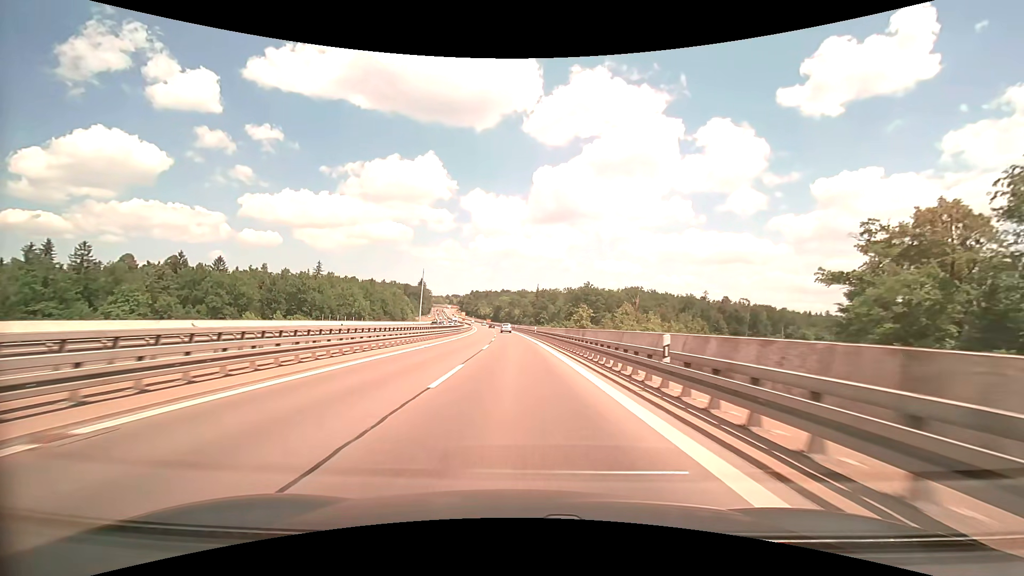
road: trunk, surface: asphalt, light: Day
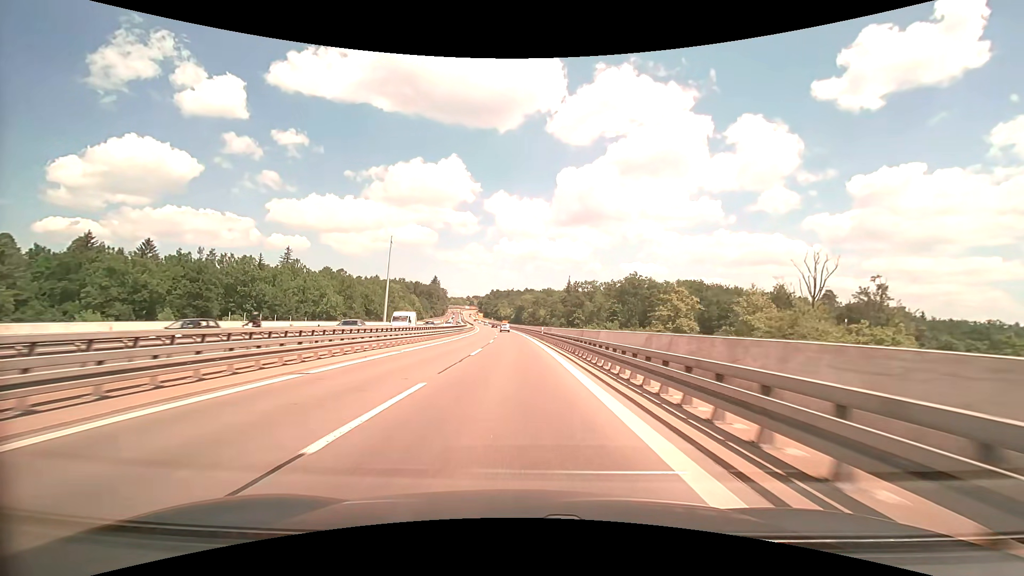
(-1.3, +59.8) m; -3°
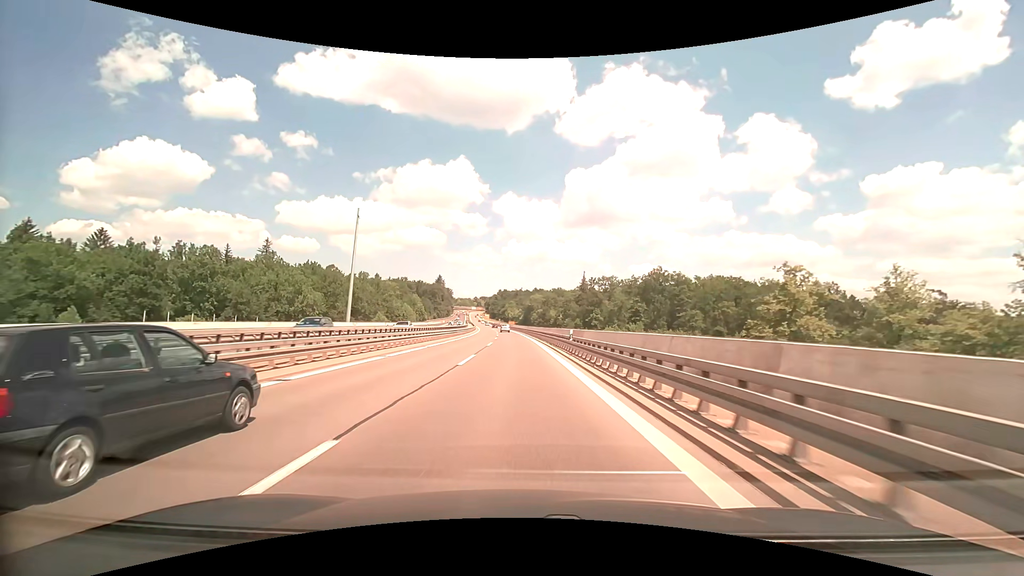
(-0.2, +23.6) m; -1°
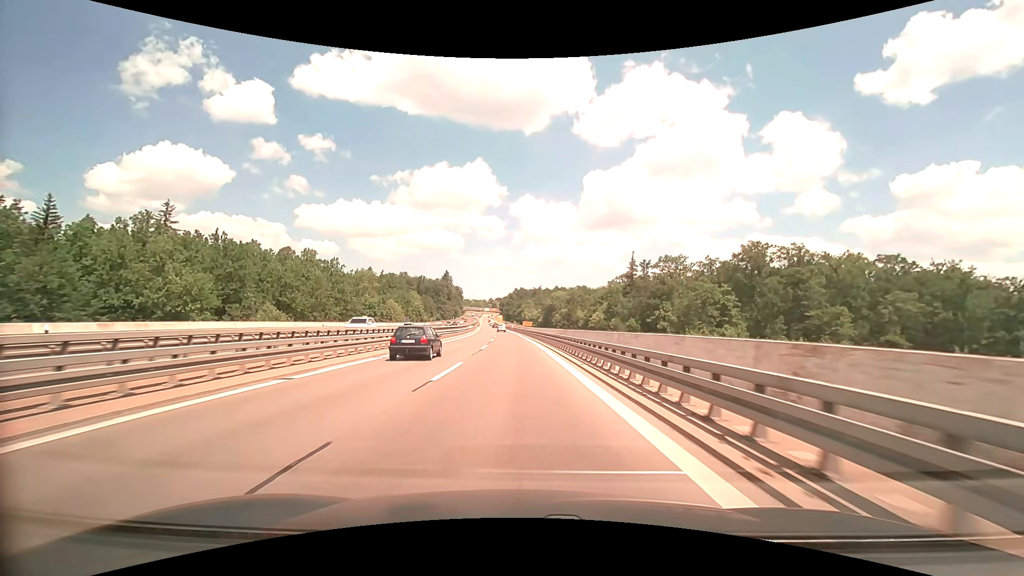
(-1.1, +59.4) m; -2°
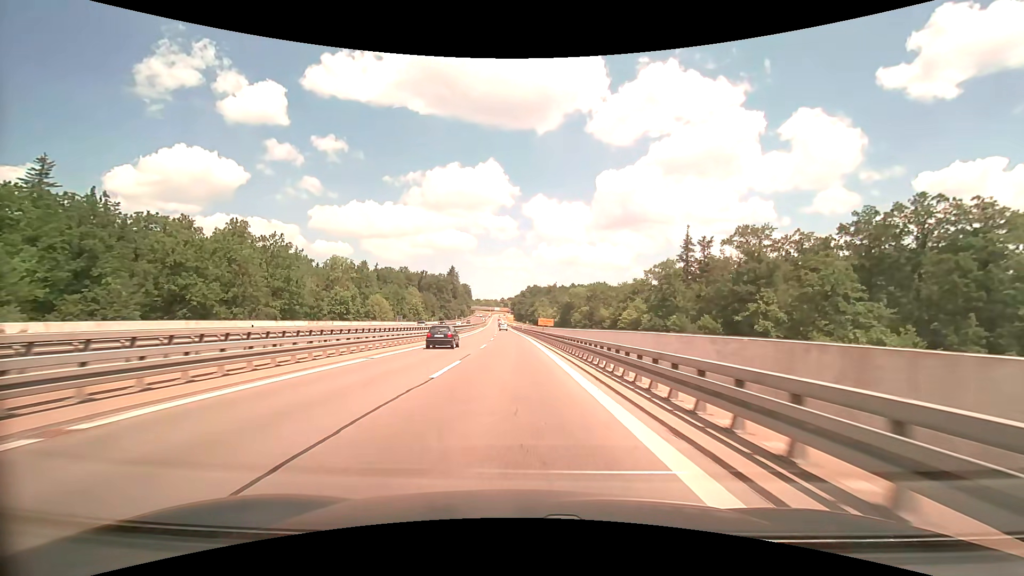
(-0.5, +35.8) m; -2°
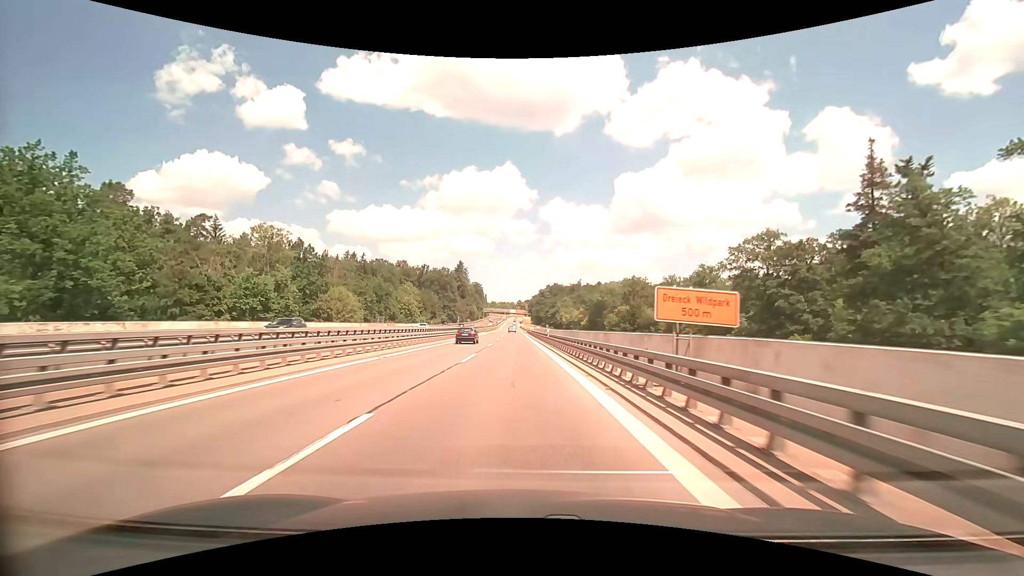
(-0.9, +47.8) m; -2°
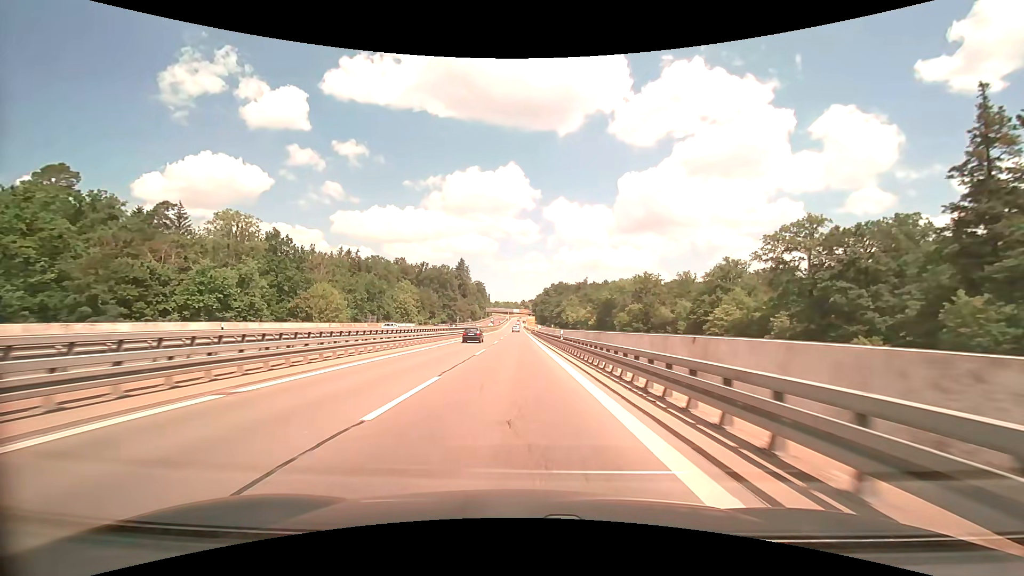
(0.0, +12.0) m; 0°
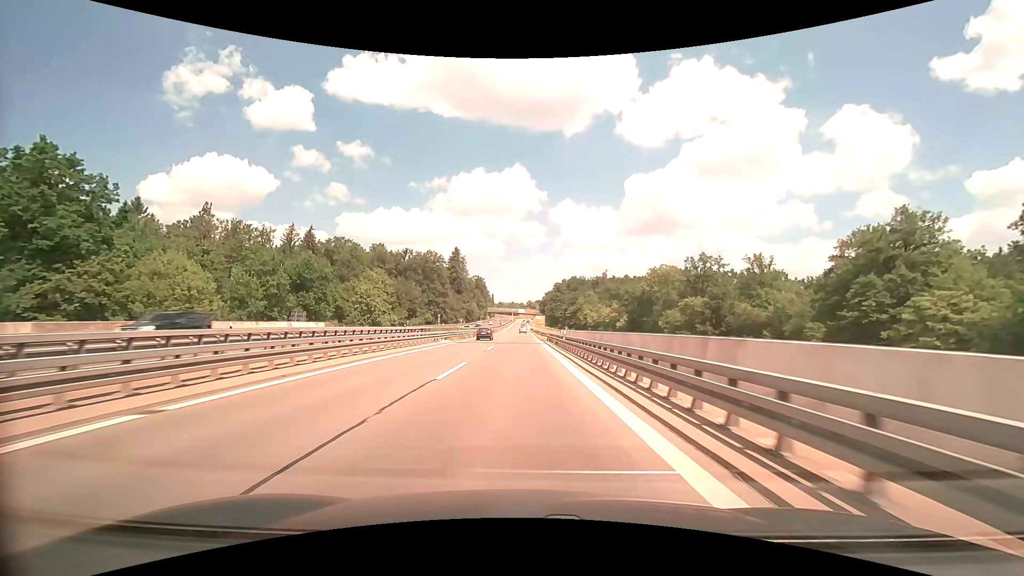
(-0.4, +48.2) m; -1°
(0, +10) (0, +20) (0, +30) (0, +40) (0, +50) (0, +60) (0, +70) (0, +80) (0, +90) (0, +100) m
